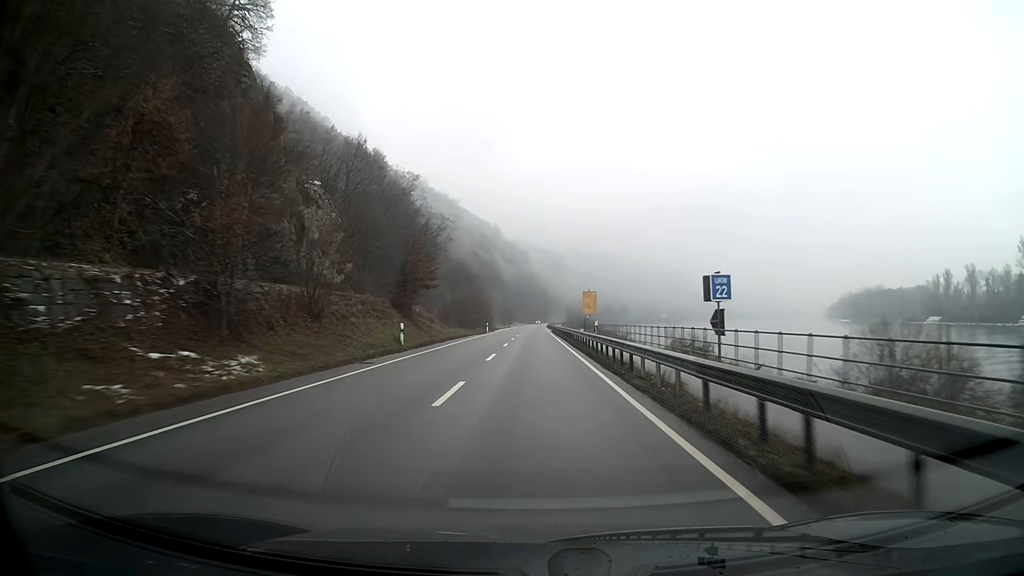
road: primary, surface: asphalt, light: Day
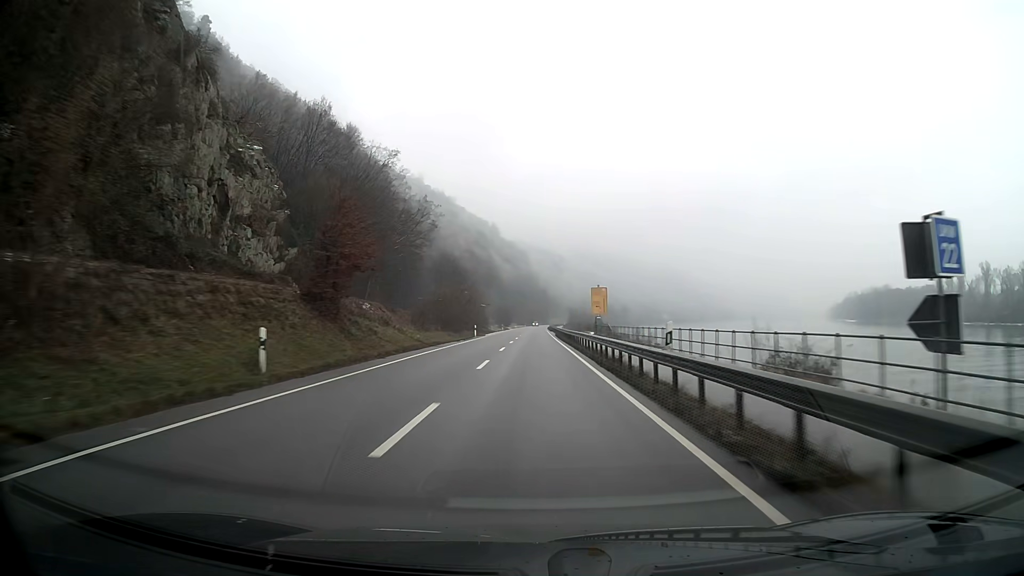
(0.0, +15.9) m; 0°
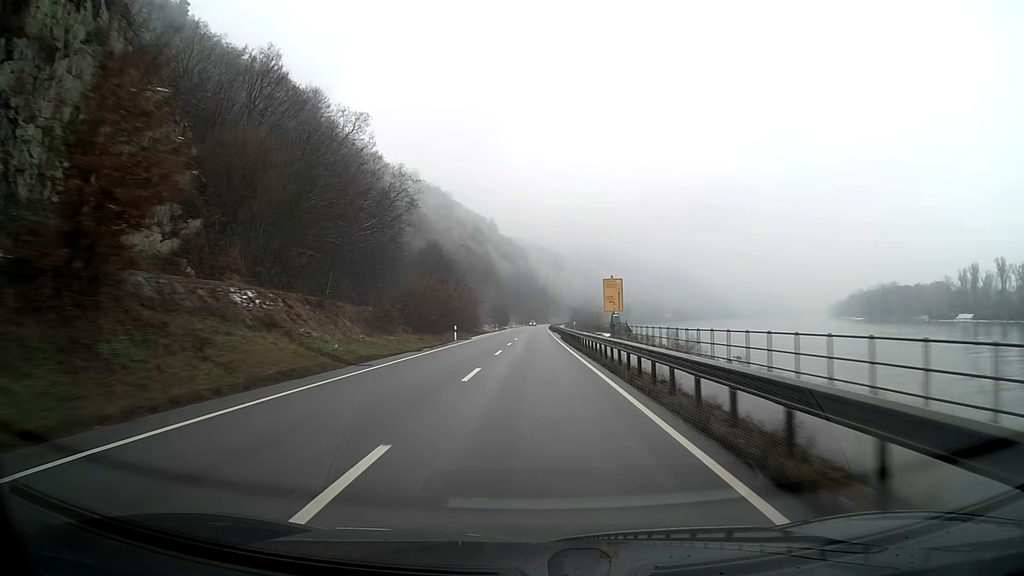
(0.0, +15.8) m; 0°
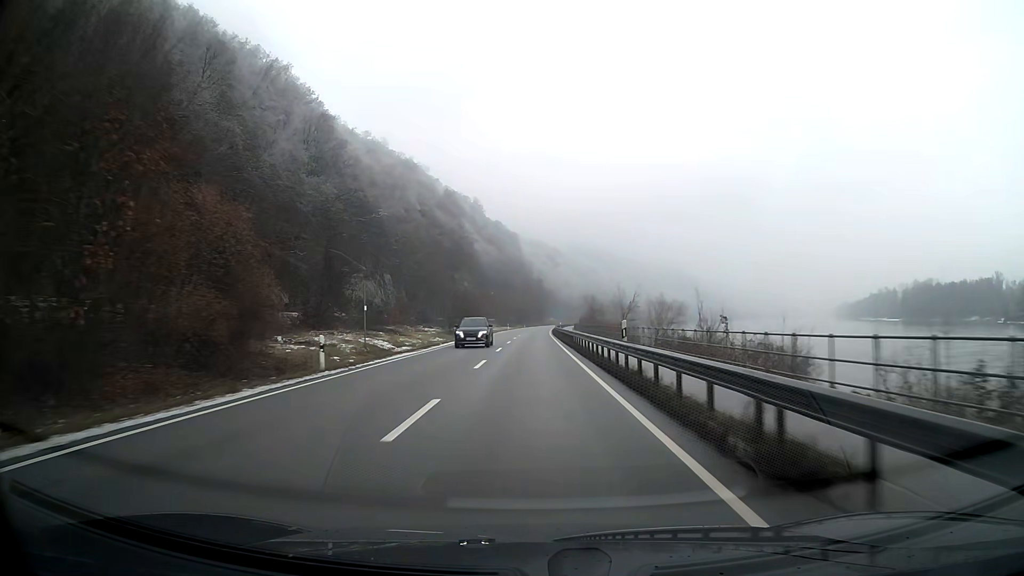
(+0.4, +79.3) m; 0°
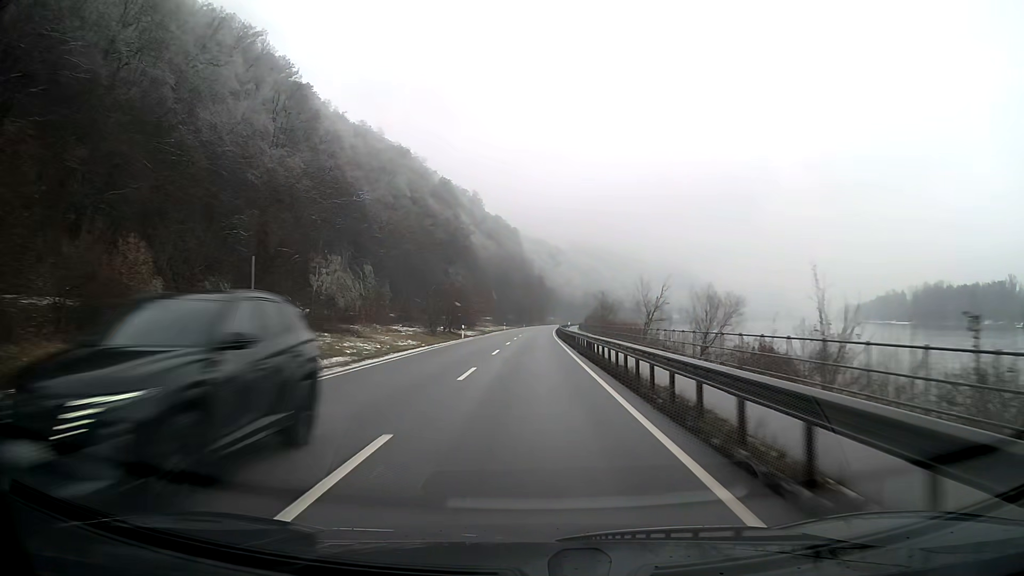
(0.0, +15.8) m; 0°
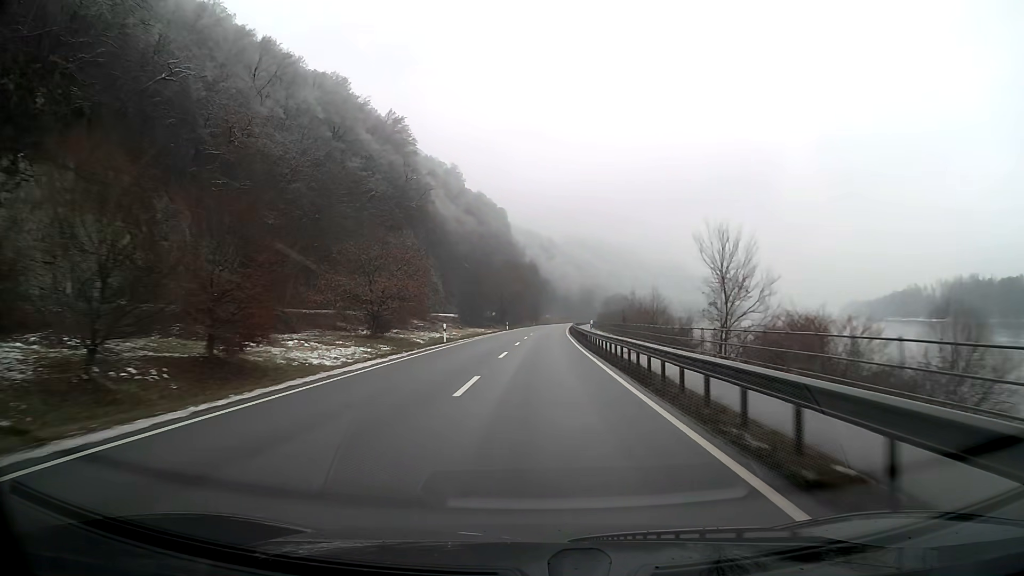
(+0.4, +63.4) m; +1°
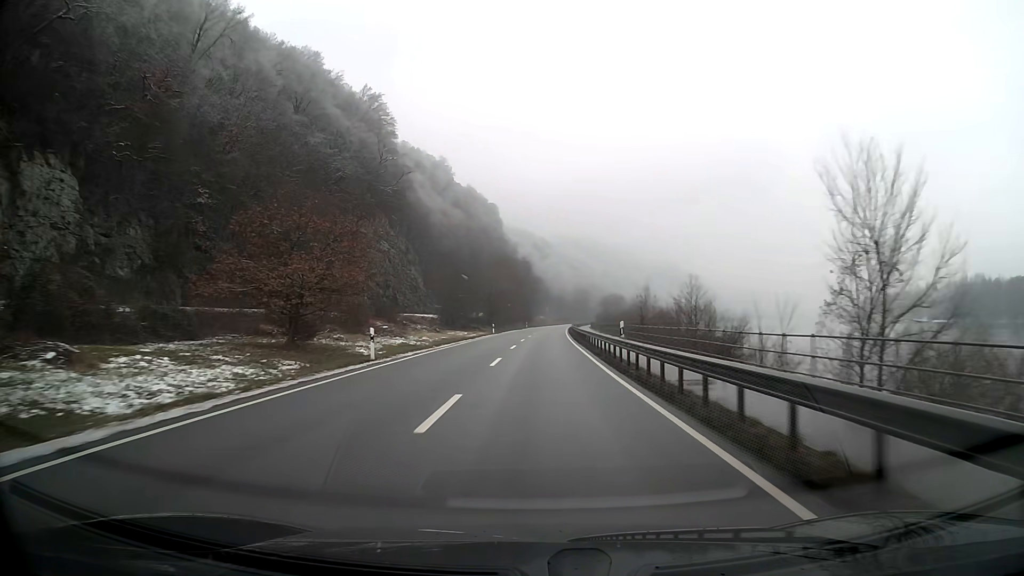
(+0.1, +15.8) m; +1°
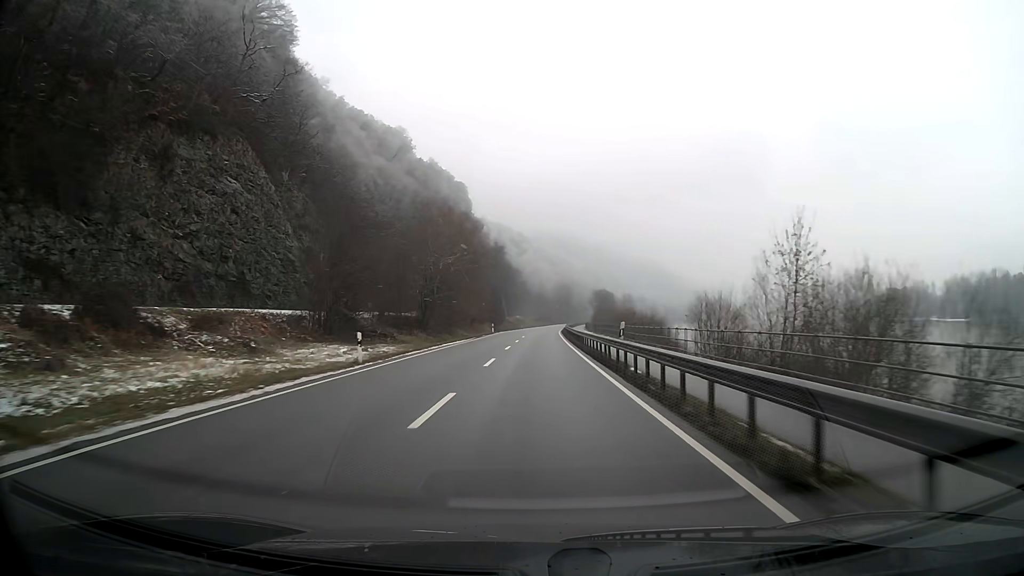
(+0.8, +47.4) m; +2°
(0, +10) (0, +20) (0, +30) (0, +40) (+1, +50) (+1, +60) (+1, +70) (+1, +80) (+2, +90) (+2, +100) m
